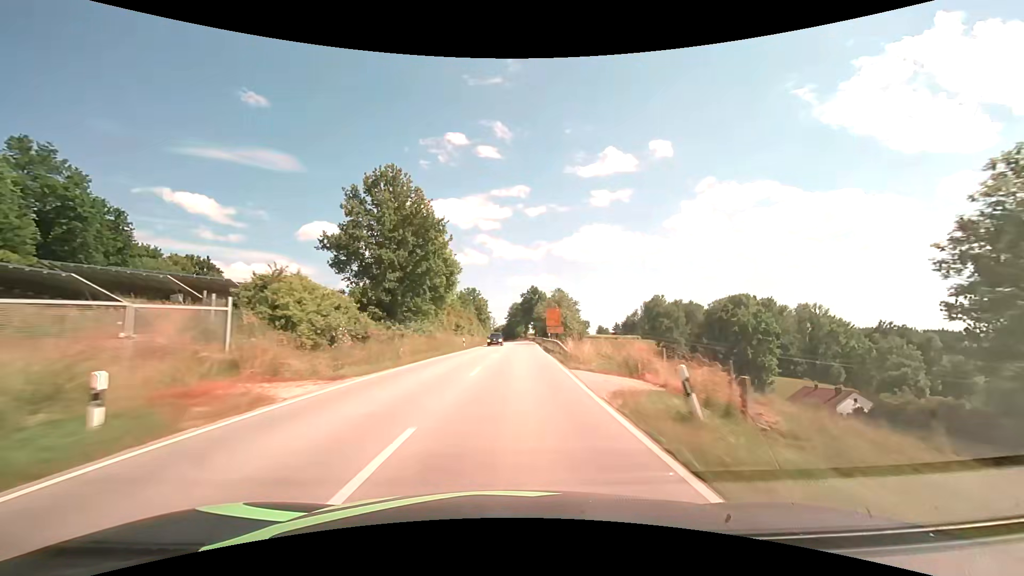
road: secondary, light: Day
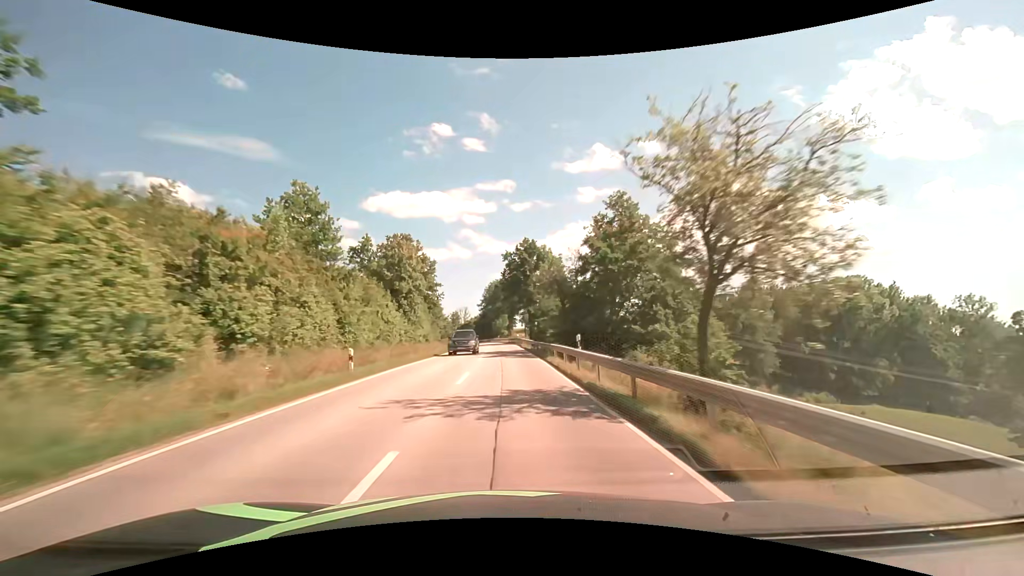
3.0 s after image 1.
(+2.3, +73.7) m; +2°
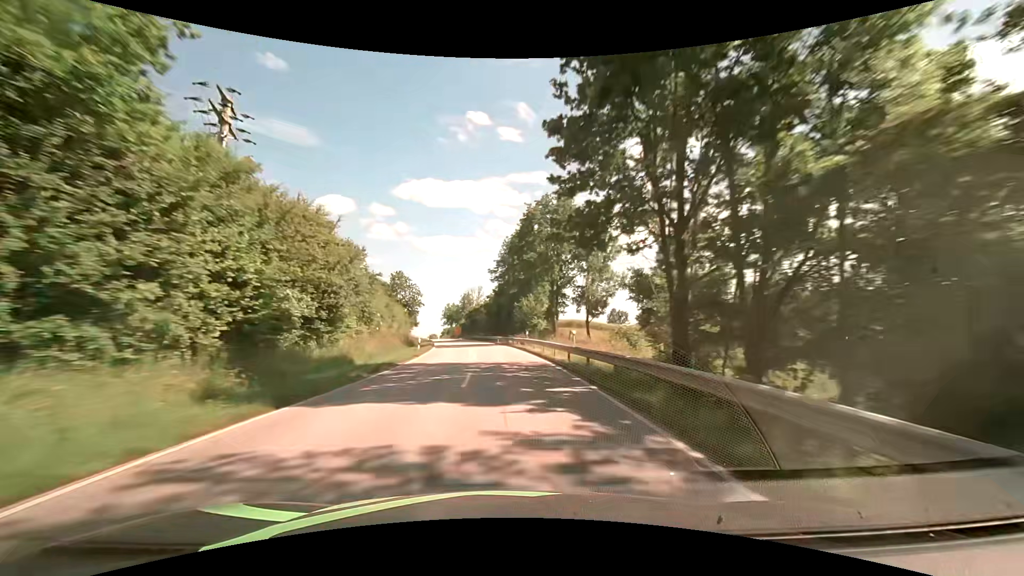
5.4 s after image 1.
(-1.2, +61.6) m; -3°
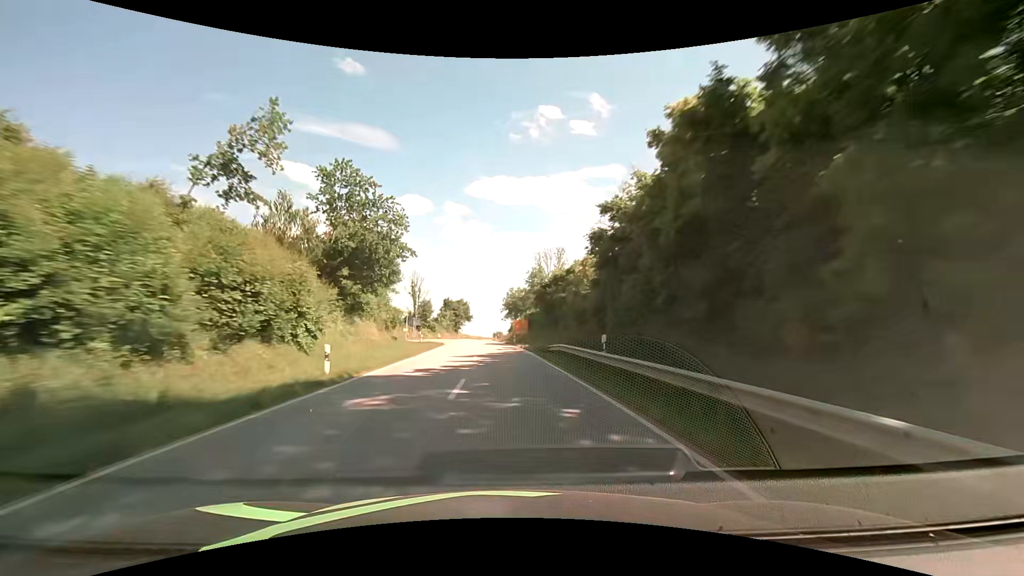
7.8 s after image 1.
(-4.5, +62.3) m; -8°
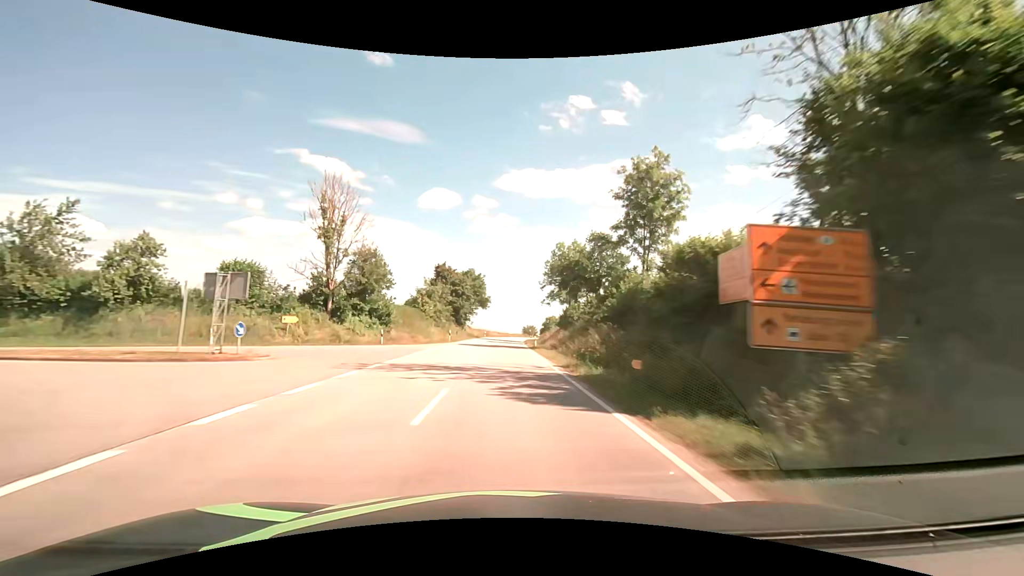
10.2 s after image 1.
(-2.5, +63.1) m; -3°
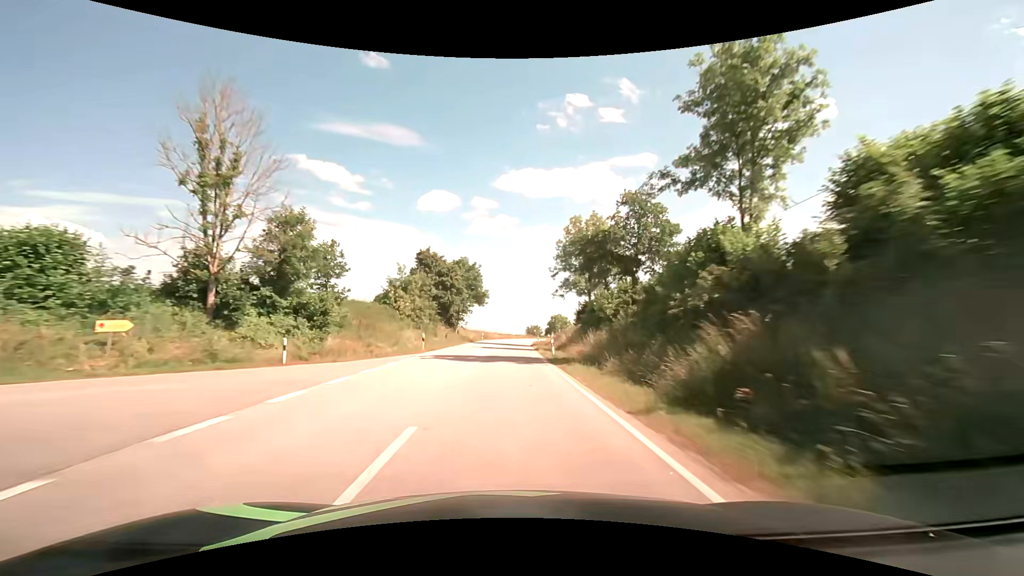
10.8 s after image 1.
(0.0, +15.9) m; 0°
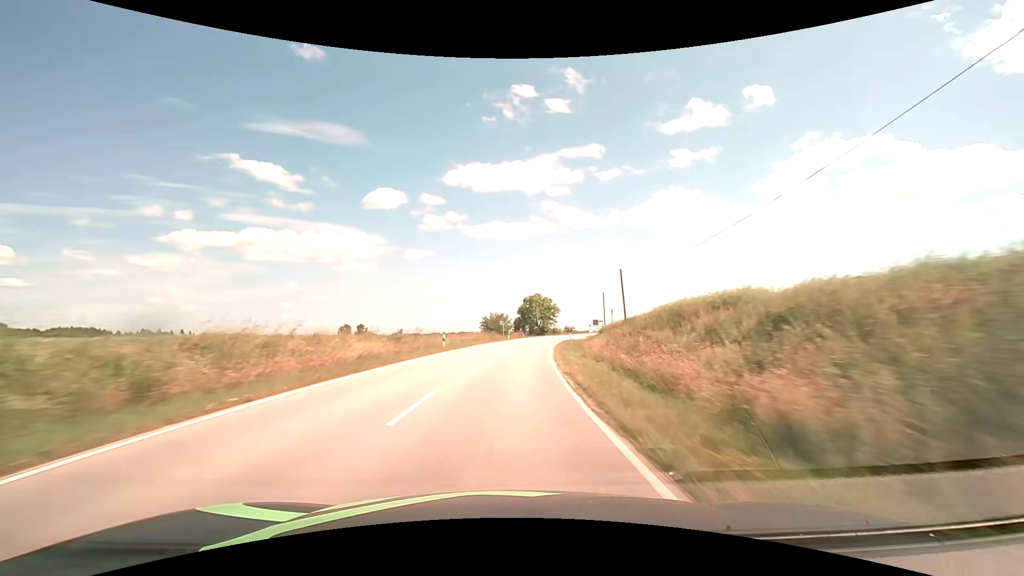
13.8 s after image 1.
(+2.4, +79.4) m; +5°
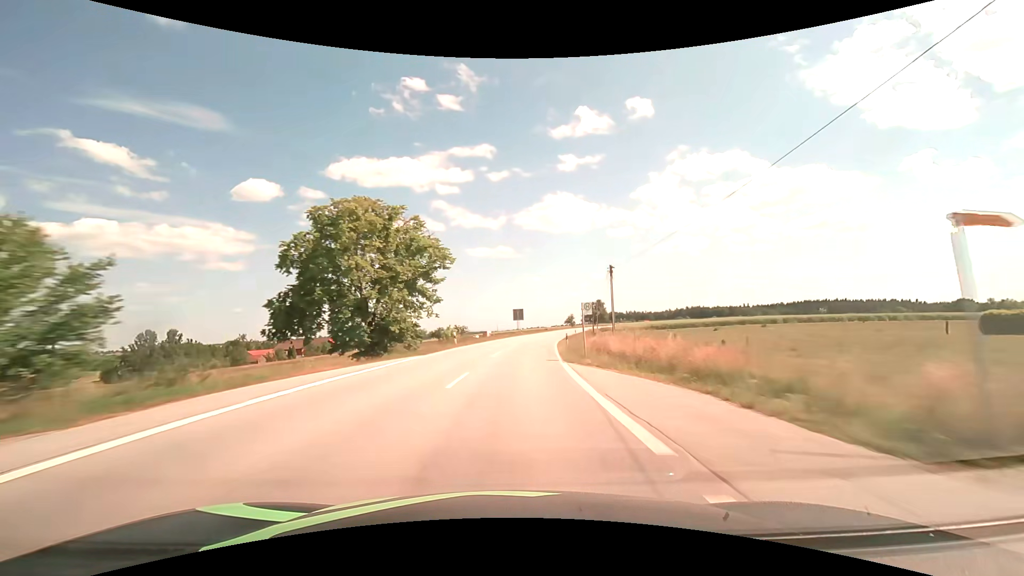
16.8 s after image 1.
(+8.3, +78.8) m; +13°
(0, +10) (+1, +20) (+1, +30) (+2, +40) (+3, +50) (+5, +60) (+7, +70) (+8, +79) (+11, +89) (+13, +99) m
